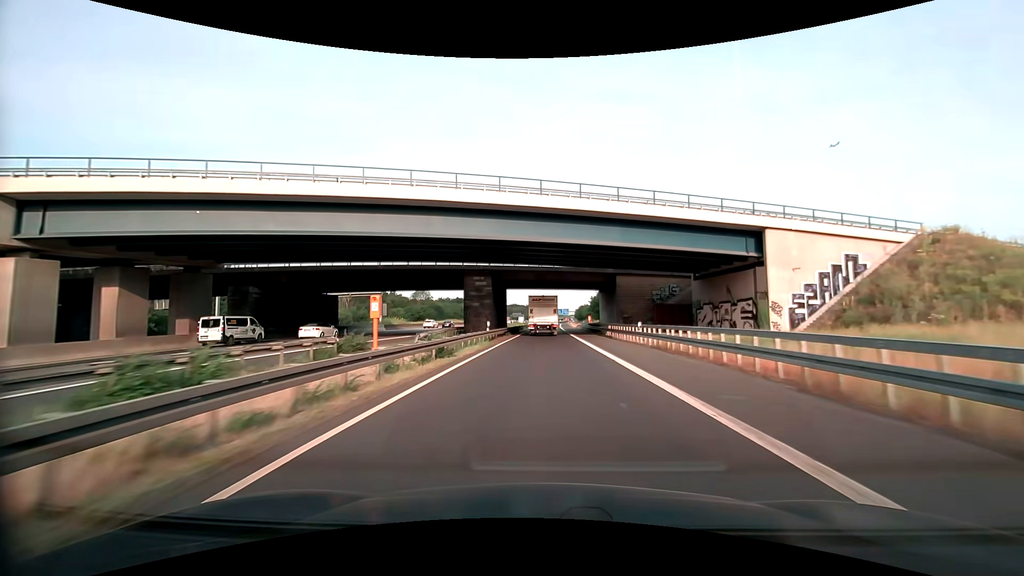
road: motorway_link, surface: asphalt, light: Day
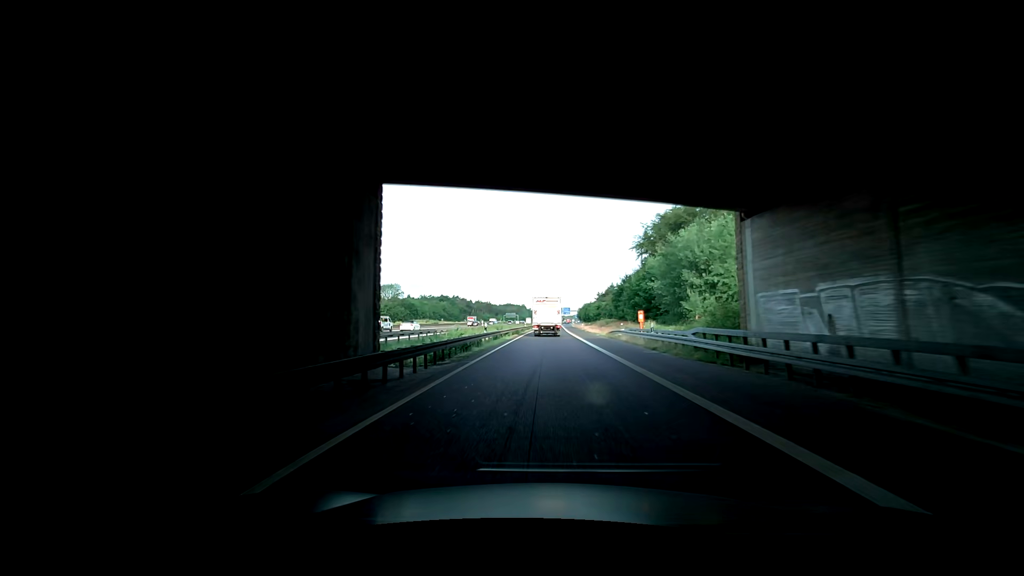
(+0.1, +51.0) m; 0°
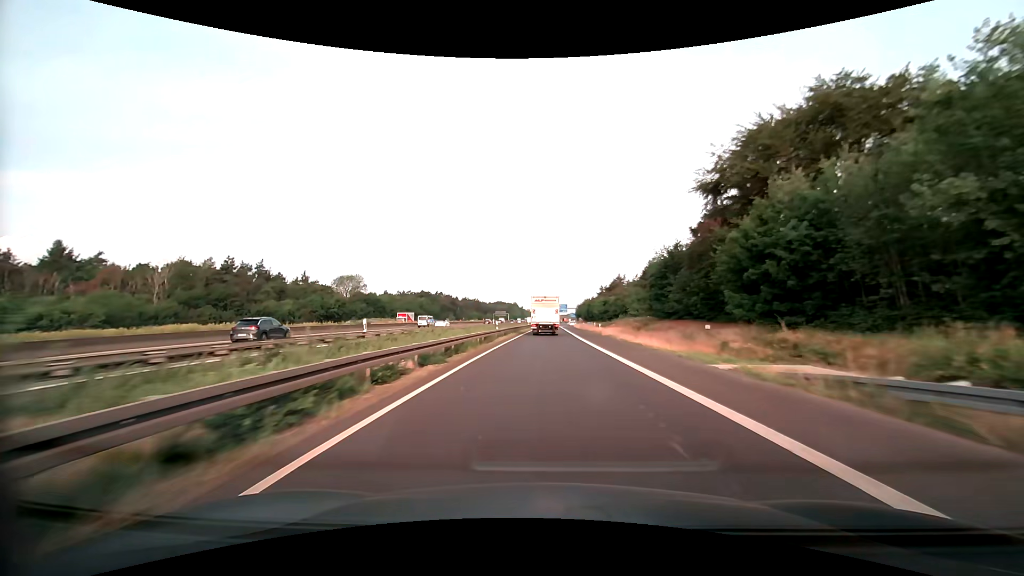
(+0.4, +38.4) m; +1°
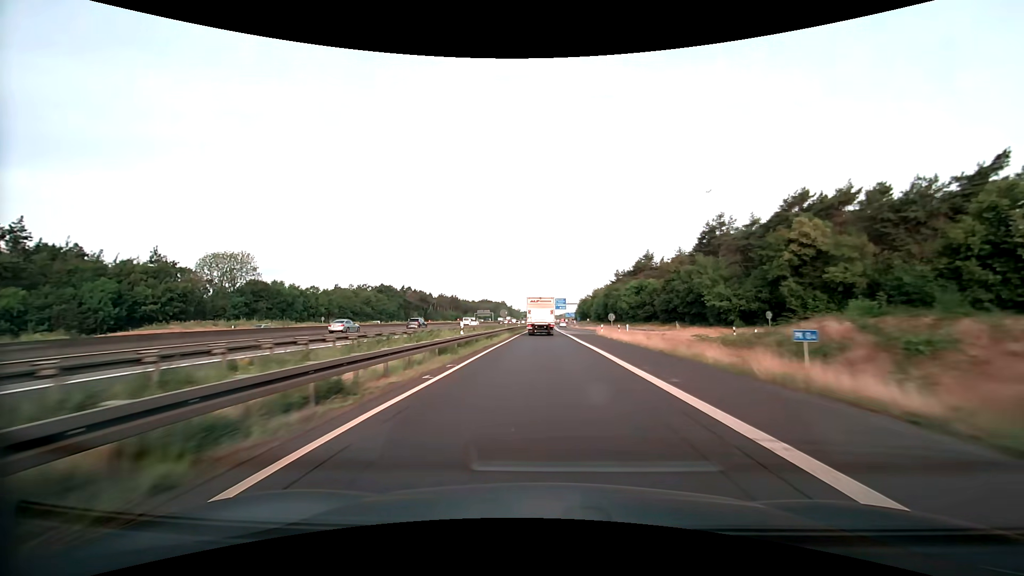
(+0.7, +64.4) m; +1°
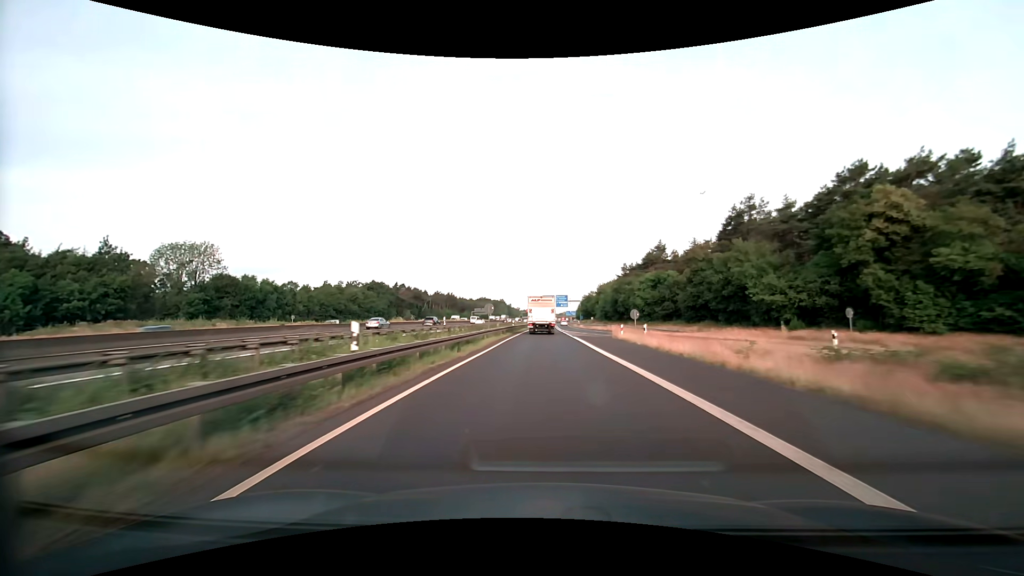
(0.0, +12.9) m; 0°
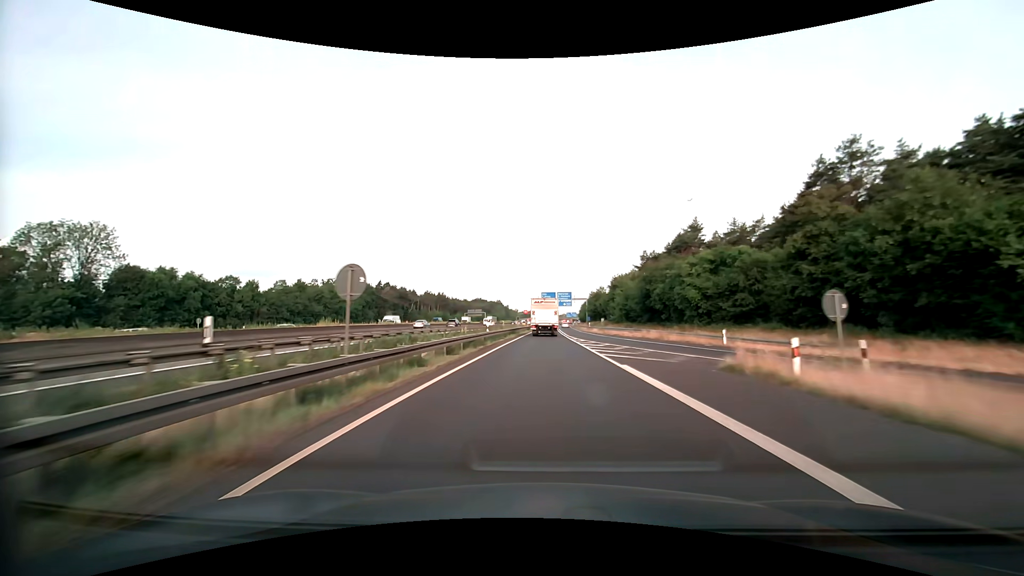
(0.0, +25.9) m; 0°
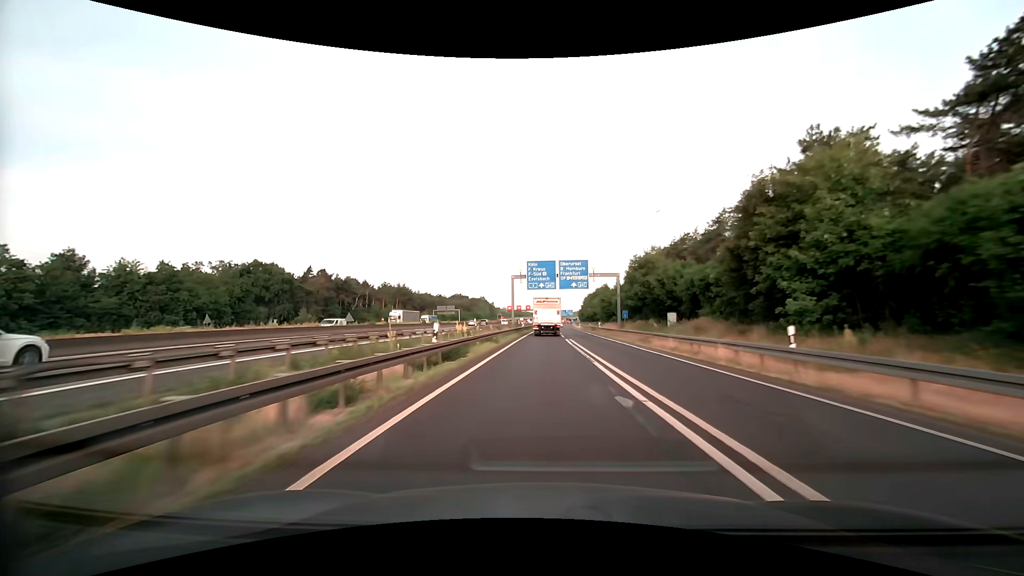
(+0.6, +65.1) m; +1°
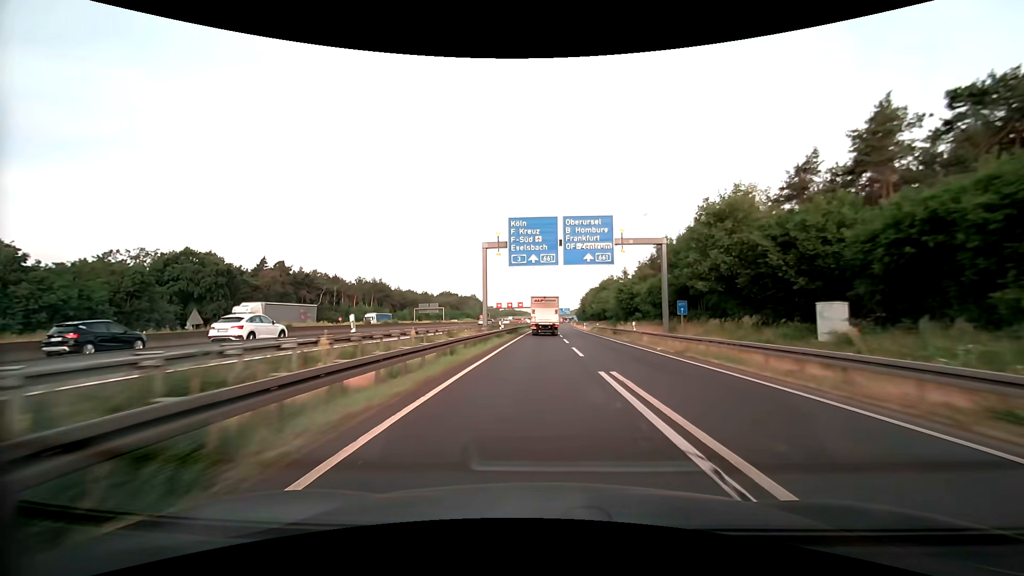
(+0.1, +26.2) m; 0°
(0, +10) (0, +20) (0, +30) (0, +40) (+1, +50) (+1, +60) (+1, +70) (+2, +80) (+2, +90) (+3, +100) m
